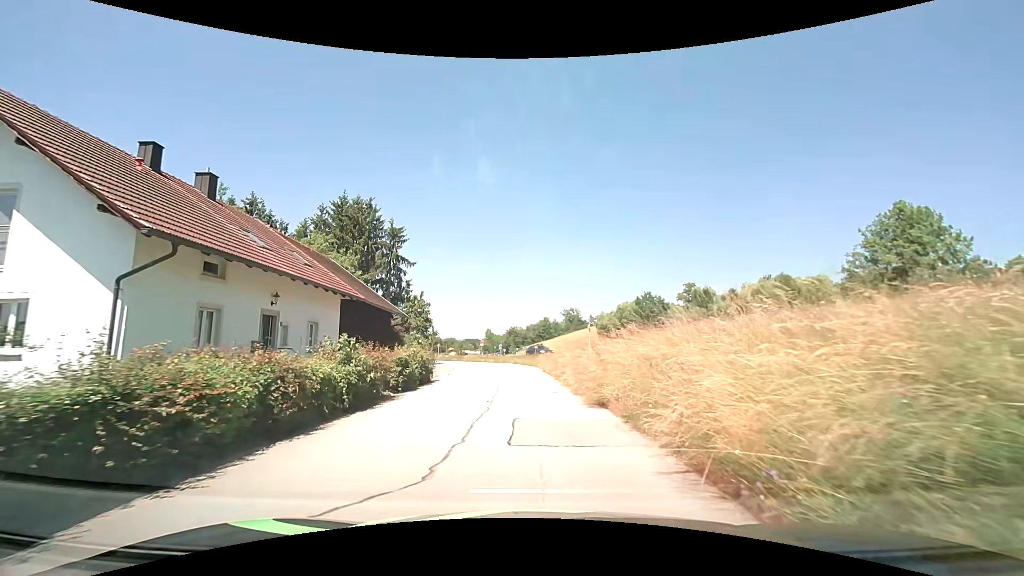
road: residential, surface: asphalt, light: Day
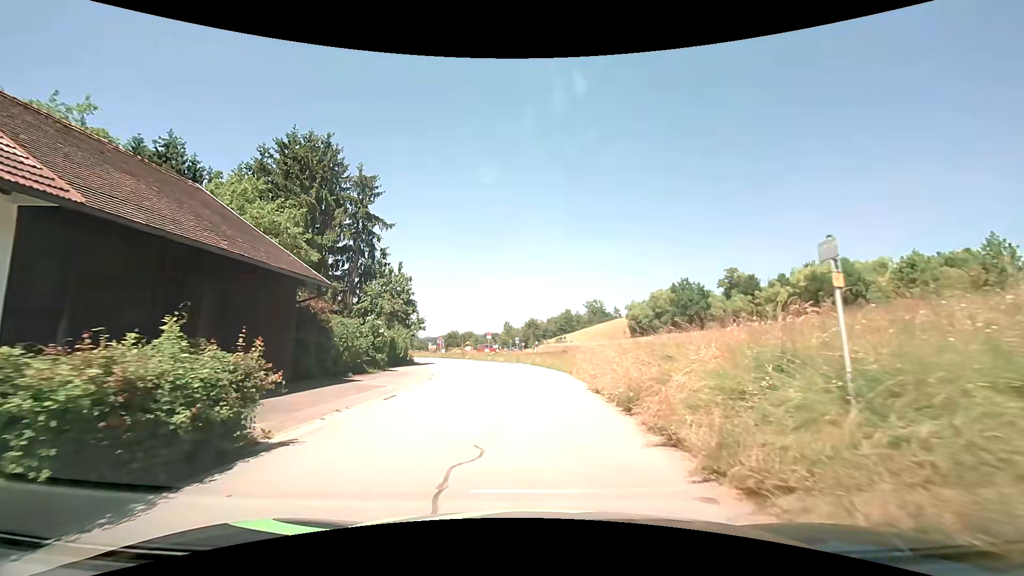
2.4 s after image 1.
(-0.2, +16.4) m; -2°
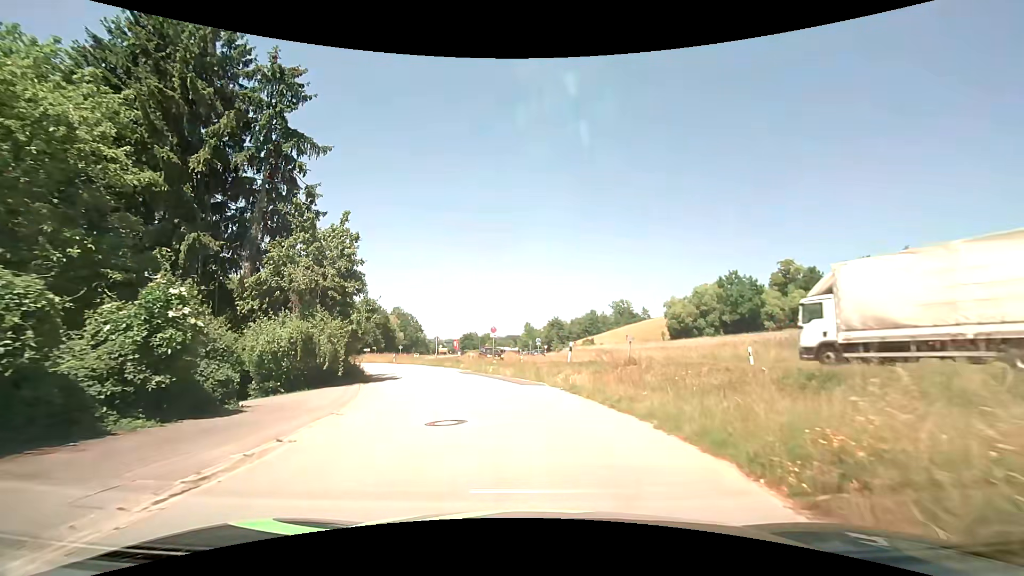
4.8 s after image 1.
(-0.4, +17.1) m; -3°
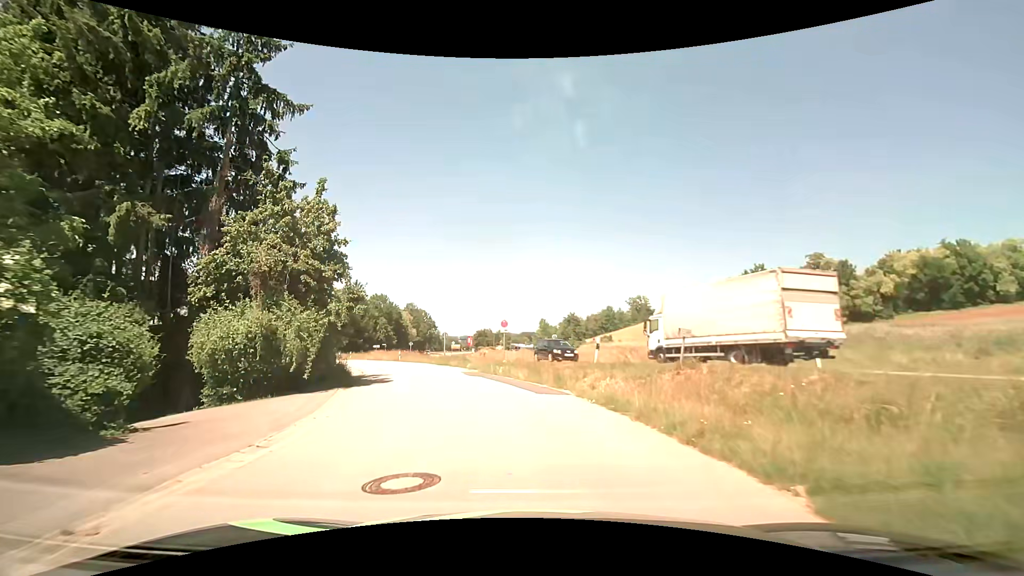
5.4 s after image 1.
(0.0, +4.2) m; -1°
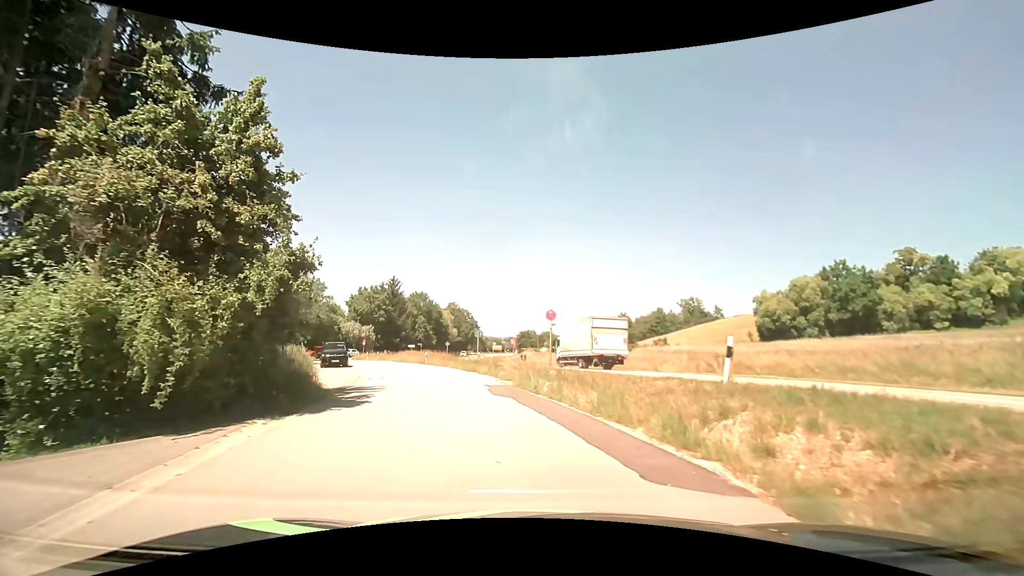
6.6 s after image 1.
(-0.4, +8.4) m; -5°
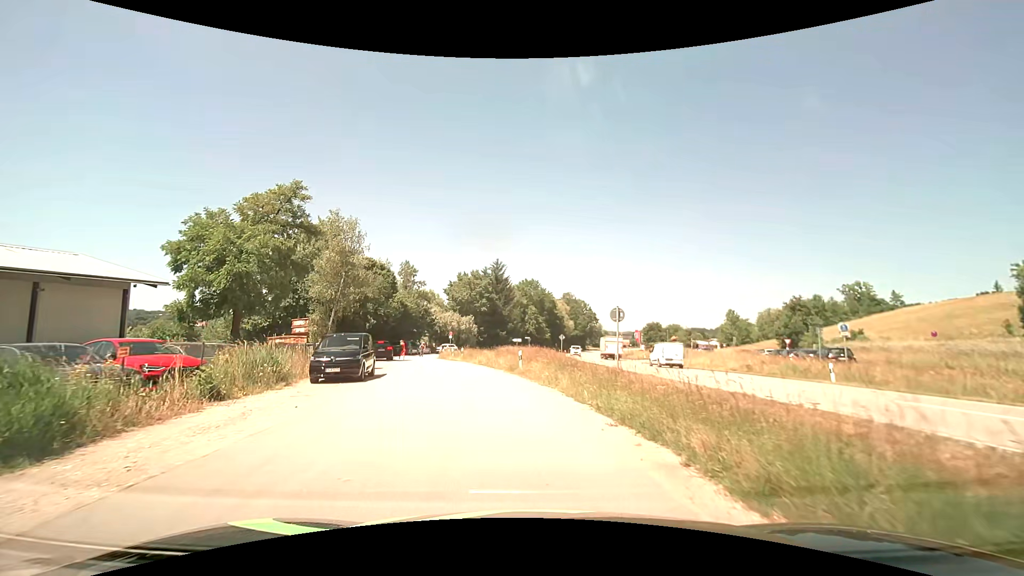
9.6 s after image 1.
(-2.5, +19.9) m; -13°
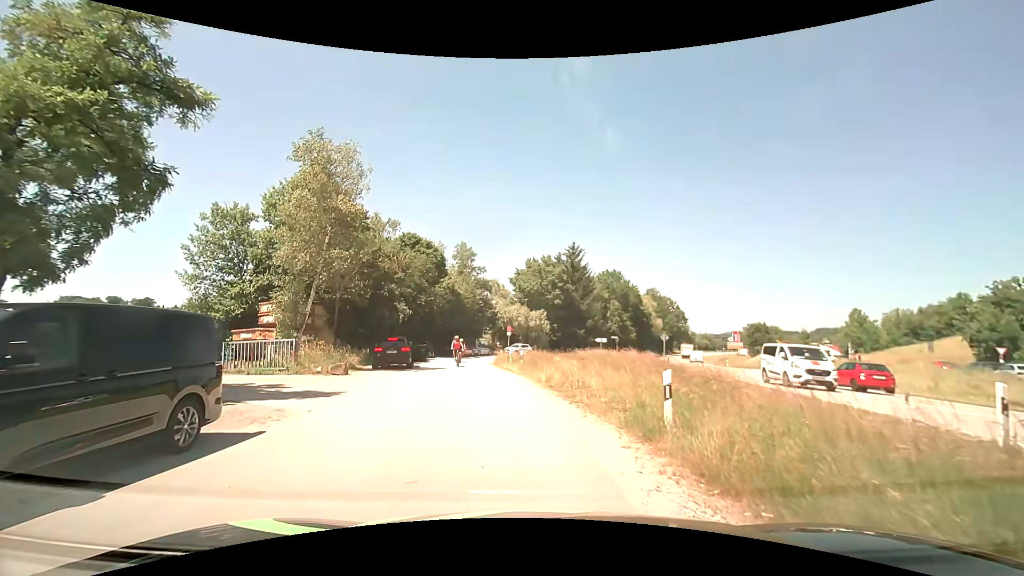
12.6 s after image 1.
(-1.1, +16.0) m; -9°
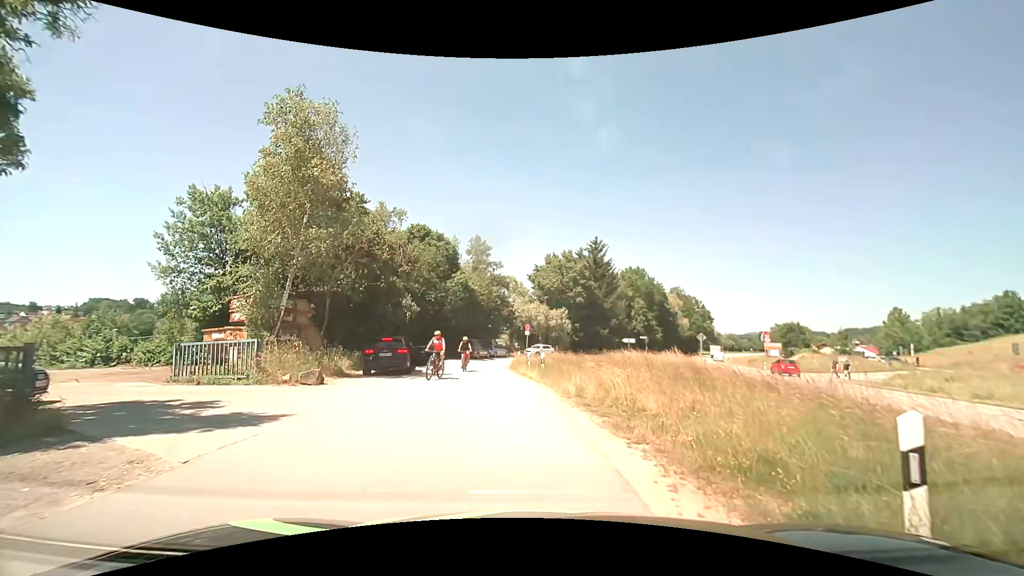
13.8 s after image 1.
(-0.1, +4.4) m; -2°
(0, +10) (-1, +20) (-3, +30) (-3, +40) (-2, +50) (+3, +58) (+12, +57) (+18, +50) (+18, +40) (+16, +30) m
